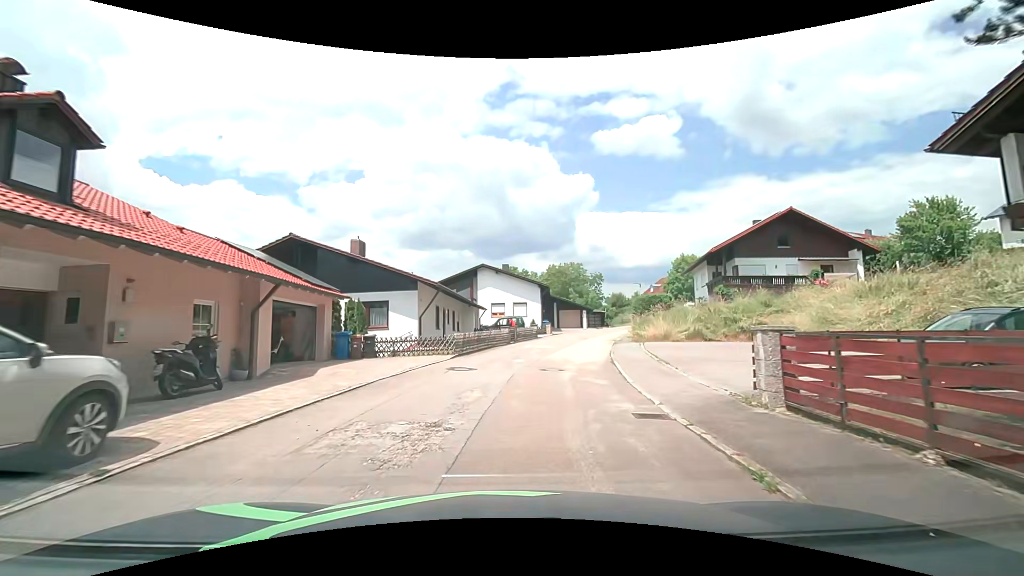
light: Day
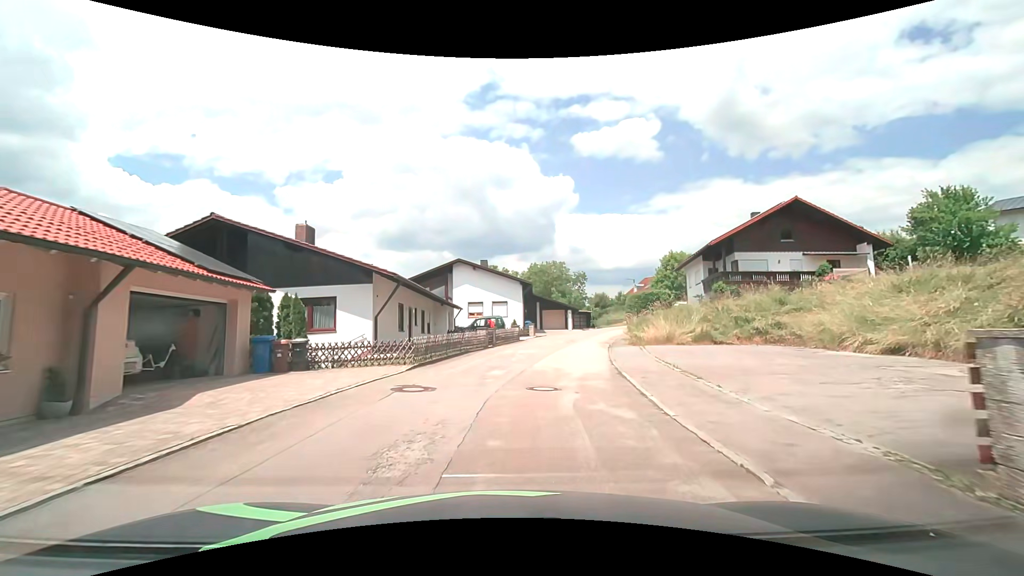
(+0.1, +4.5) m; +2°
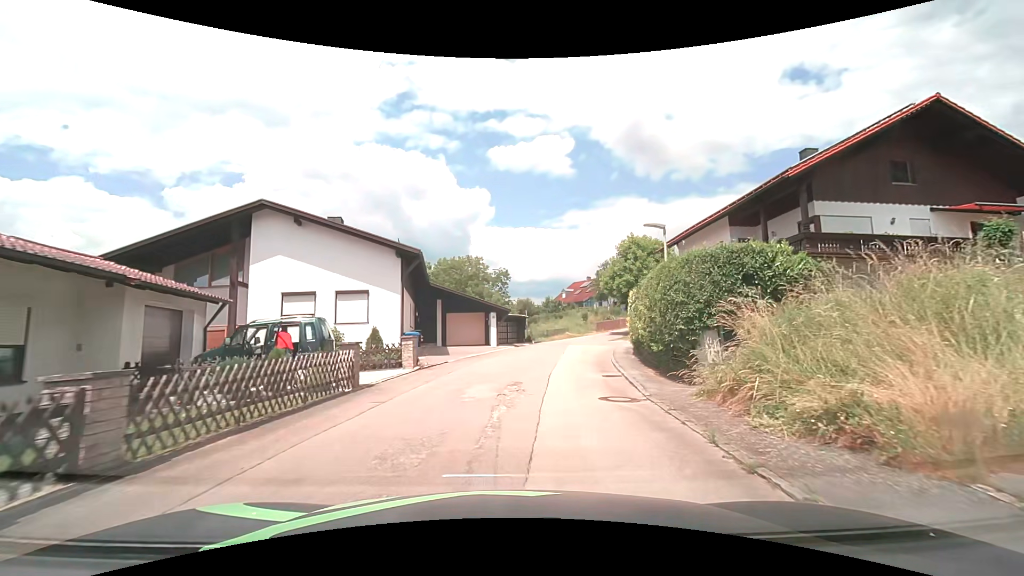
(+2.3, +22.1) m; +11°
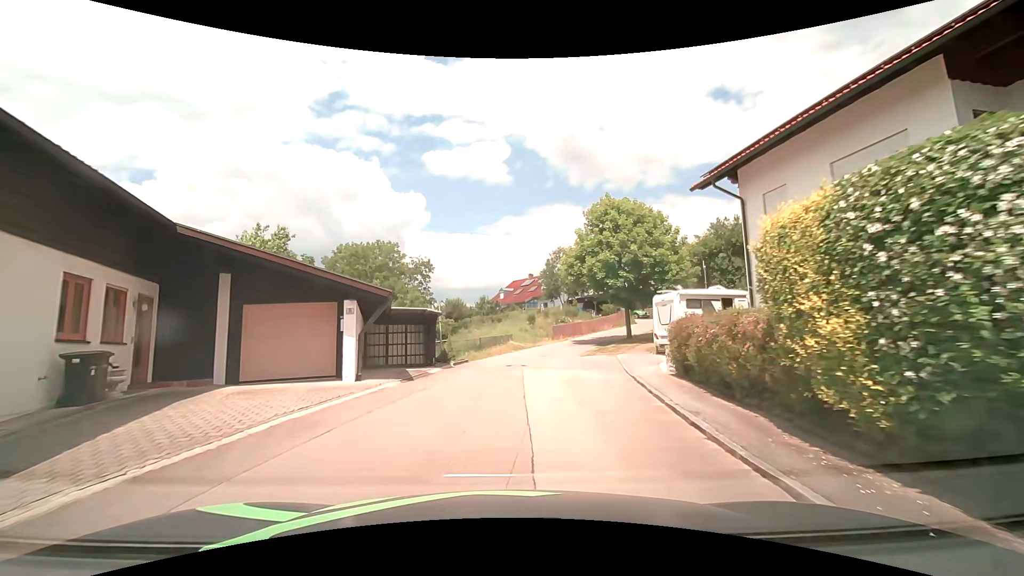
(+1.3, +17.4) m; +8°
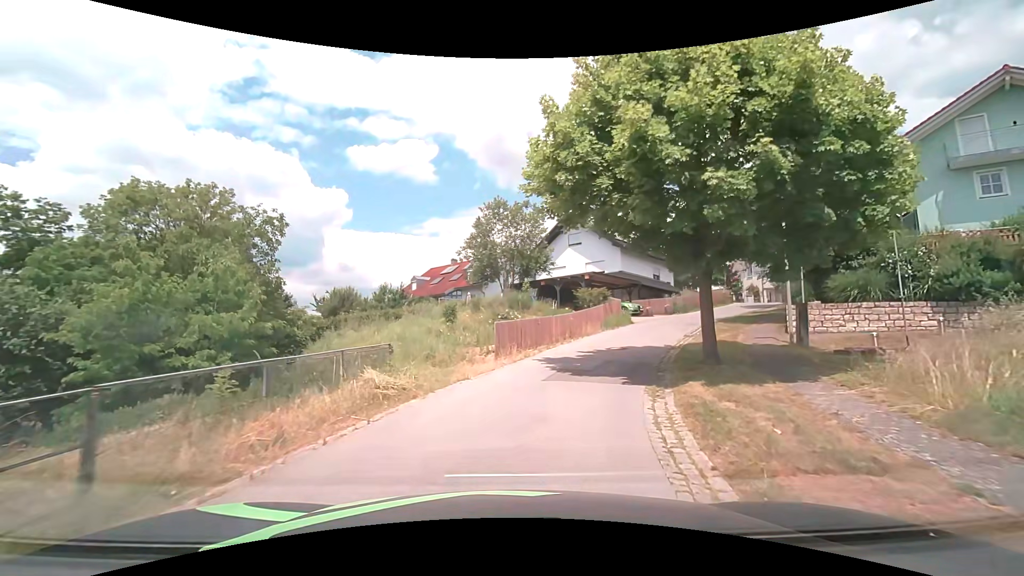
(+0.8, +21.9) m; +7°
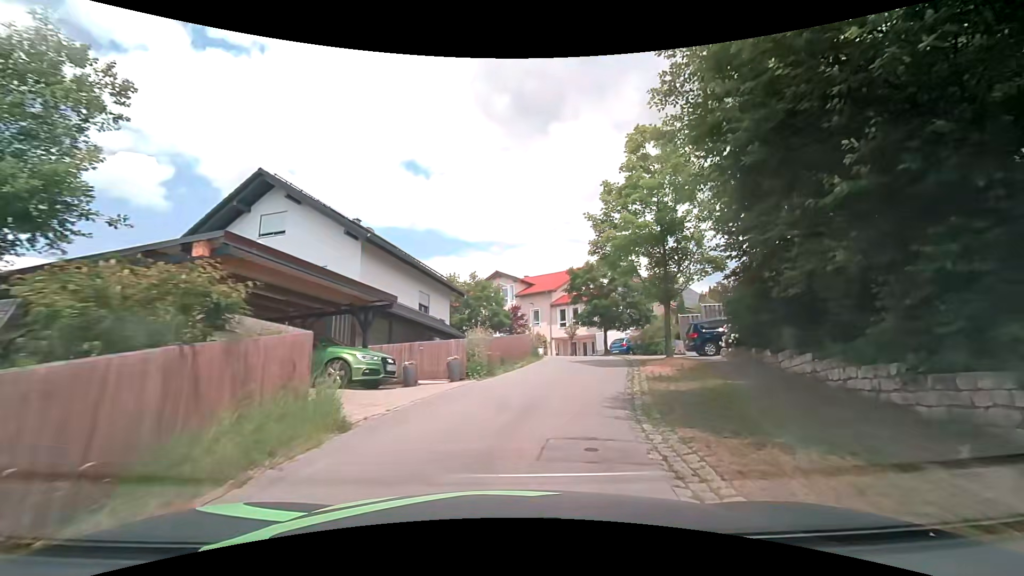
(+4.8, +20.7) m; +27°
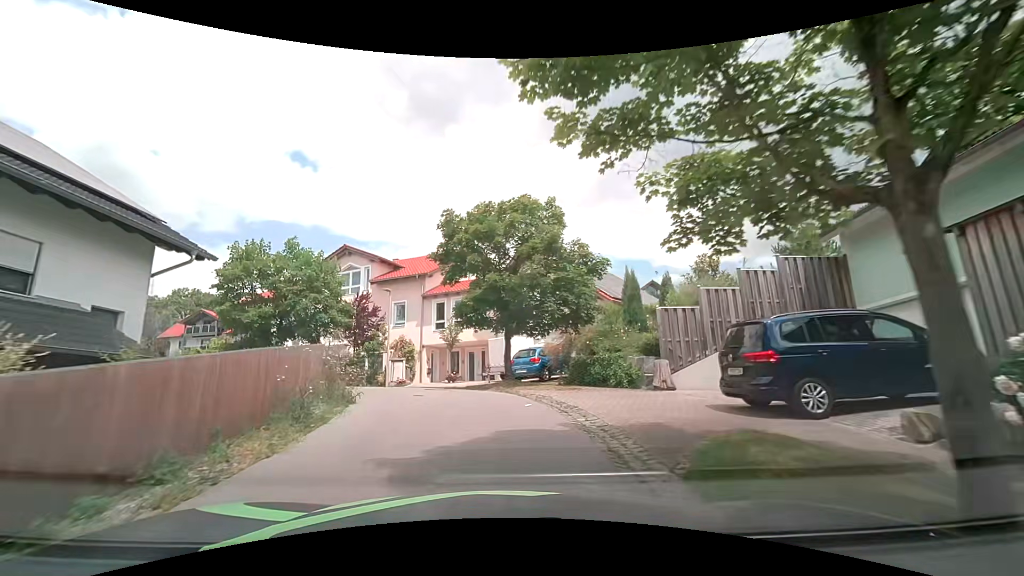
(+2.7, +16.0) m; +14°
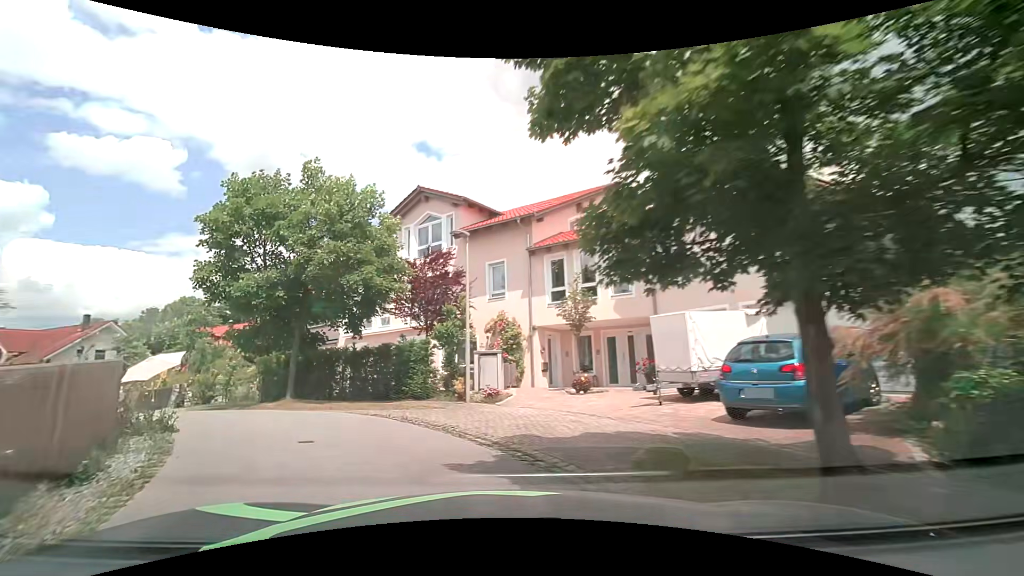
(-0.8, +12.4) m; -13°
(-2, +10) (-10, +16) (-19, +20) (-28, +24) (-37, +28) (-46, +32) (-56, +36) (-65, +40) (-73, +46) (-77, +55) m
